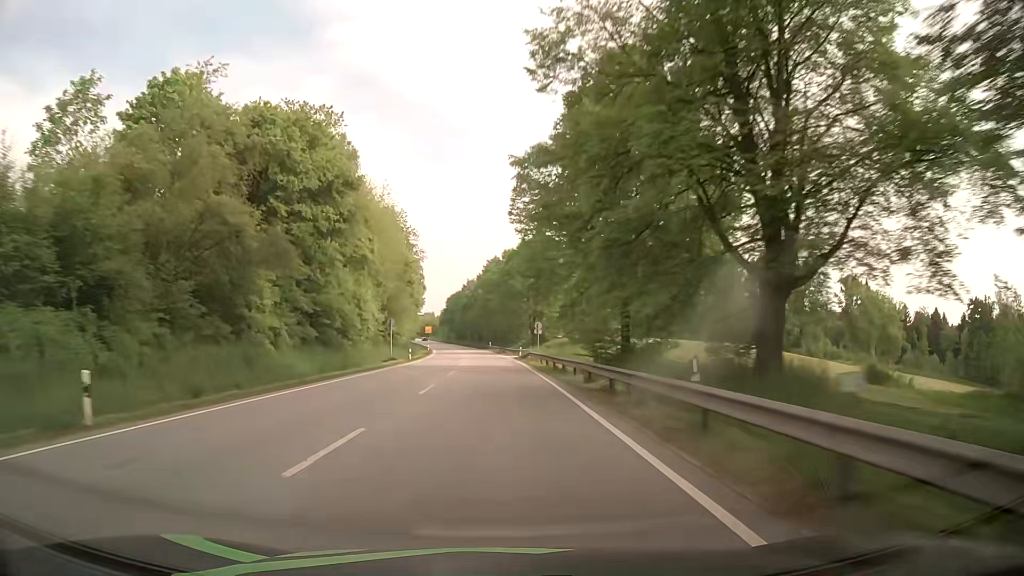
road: primary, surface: asphalt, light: Day
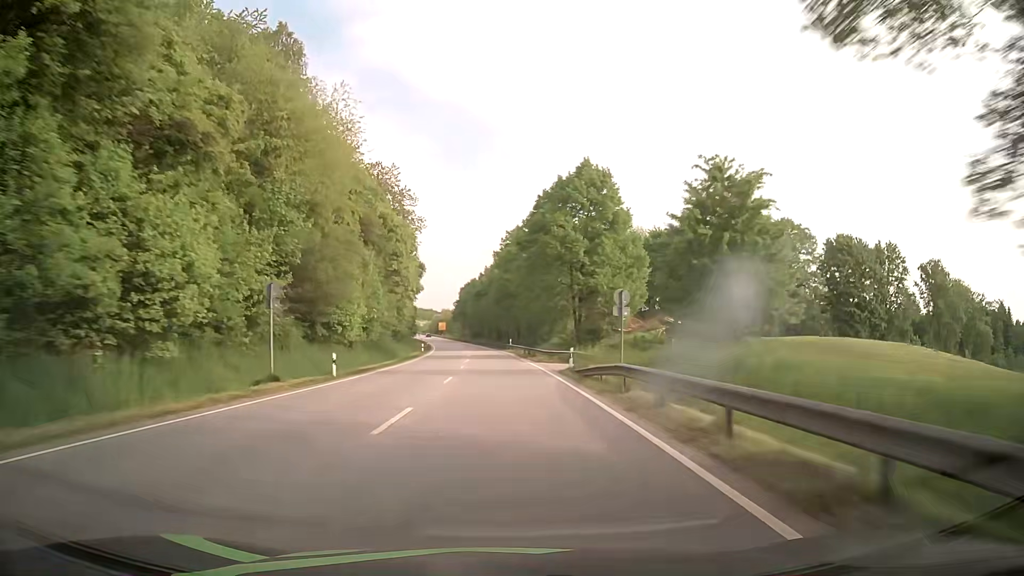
(-0.5, +32.4) m; -2°
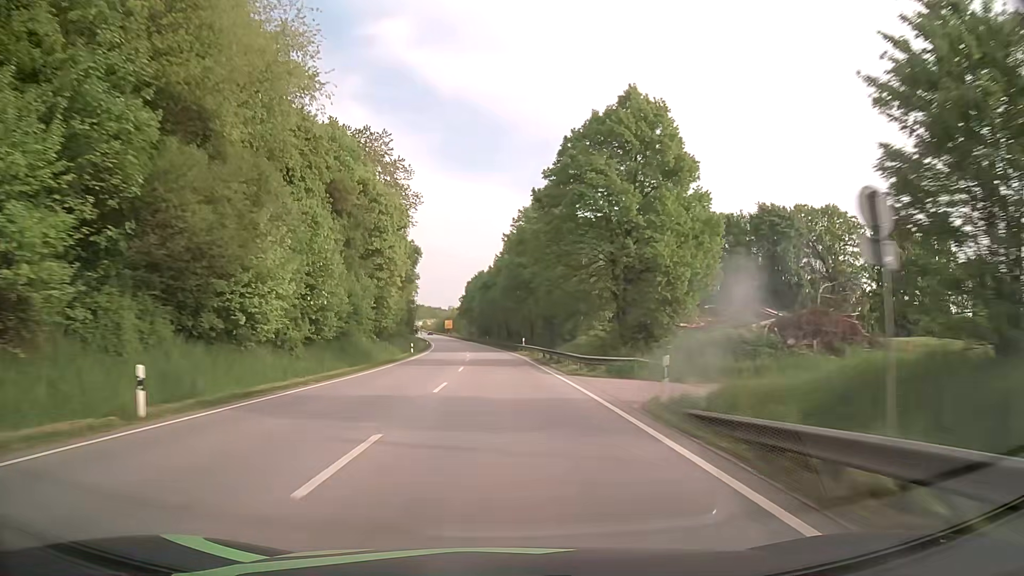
(0.0, +16.1) m; 0°
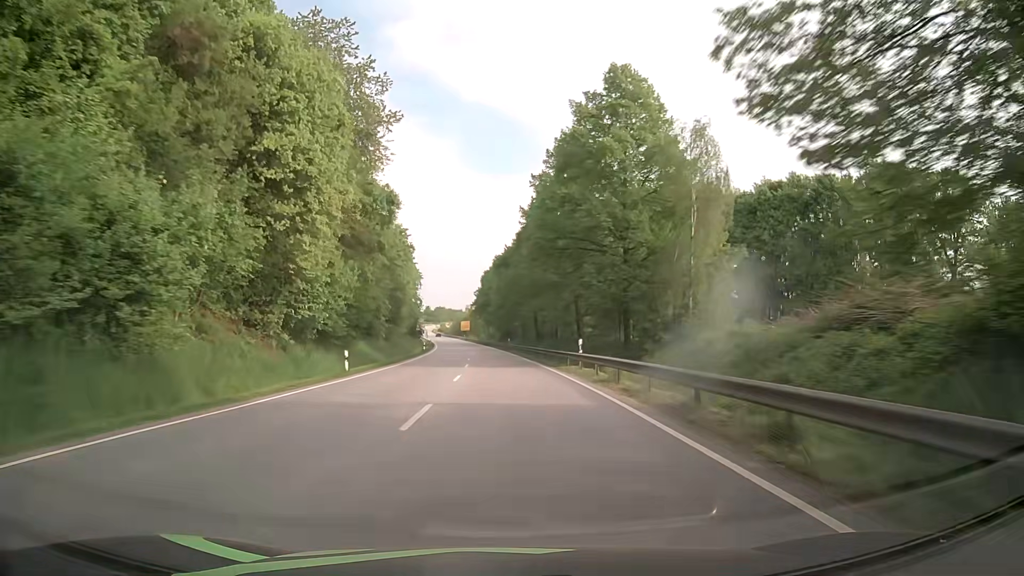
(-0.6, +31.7) m; -2°
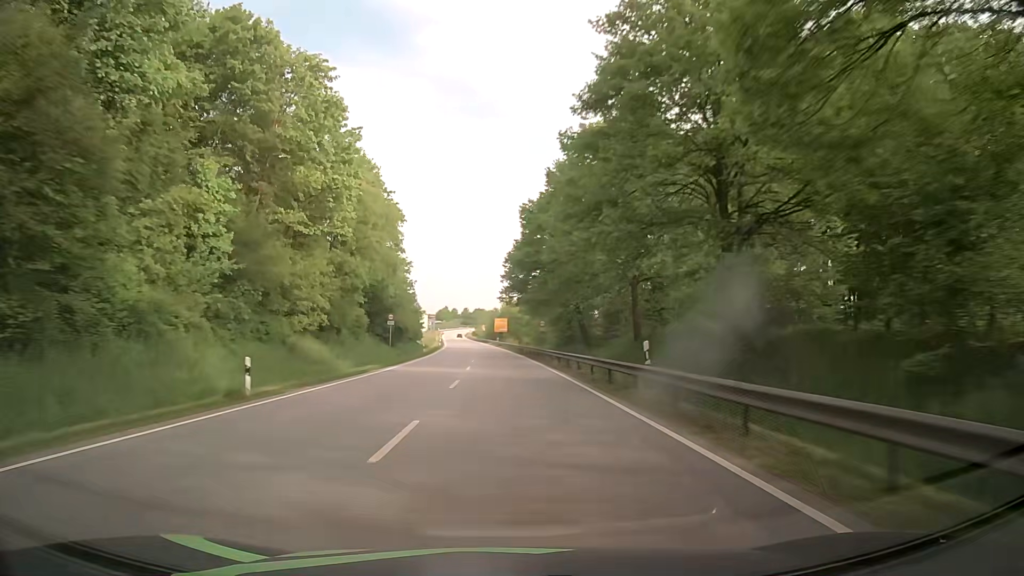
(-2.0, +62.4) m; -4°
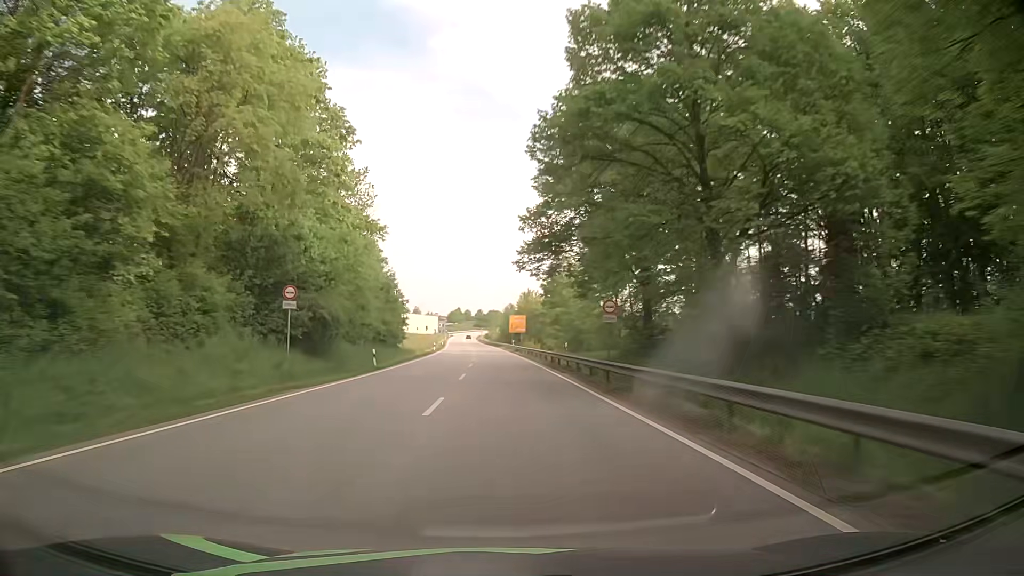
(-0.4, +31.3) m; -1°
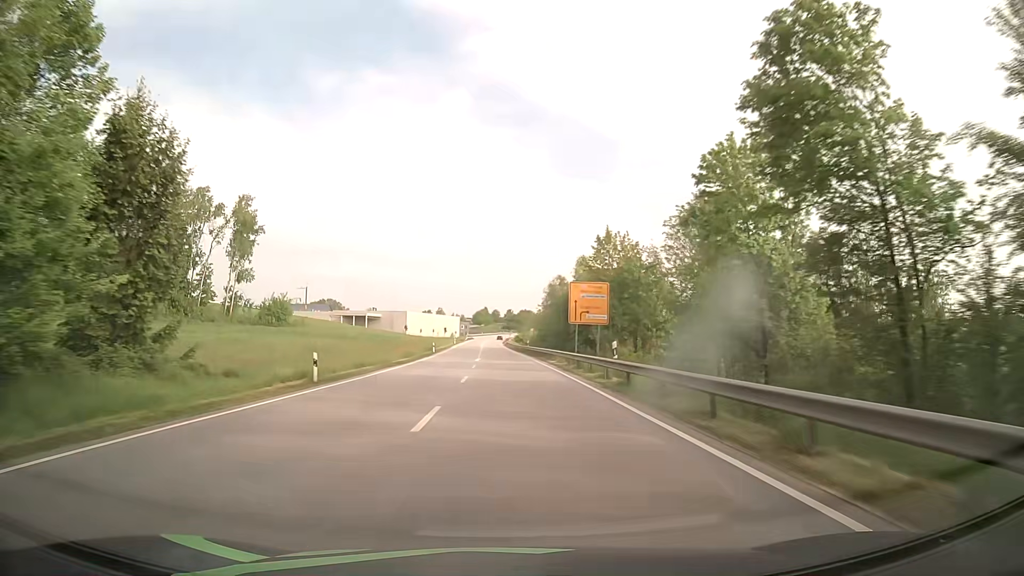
(-1.4, +62.7) m; -2°
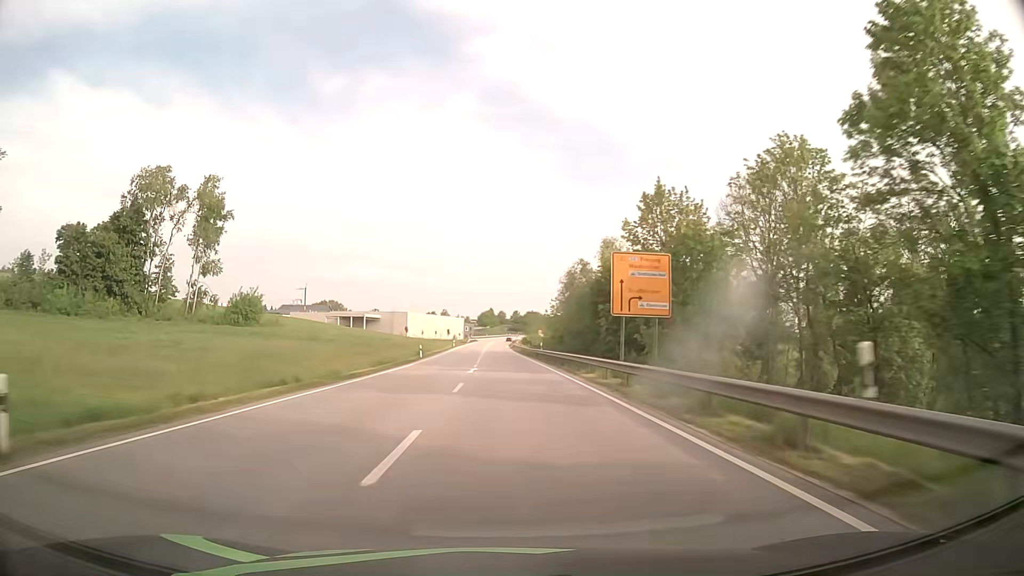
(-0.2, +15.7) m; -1°
